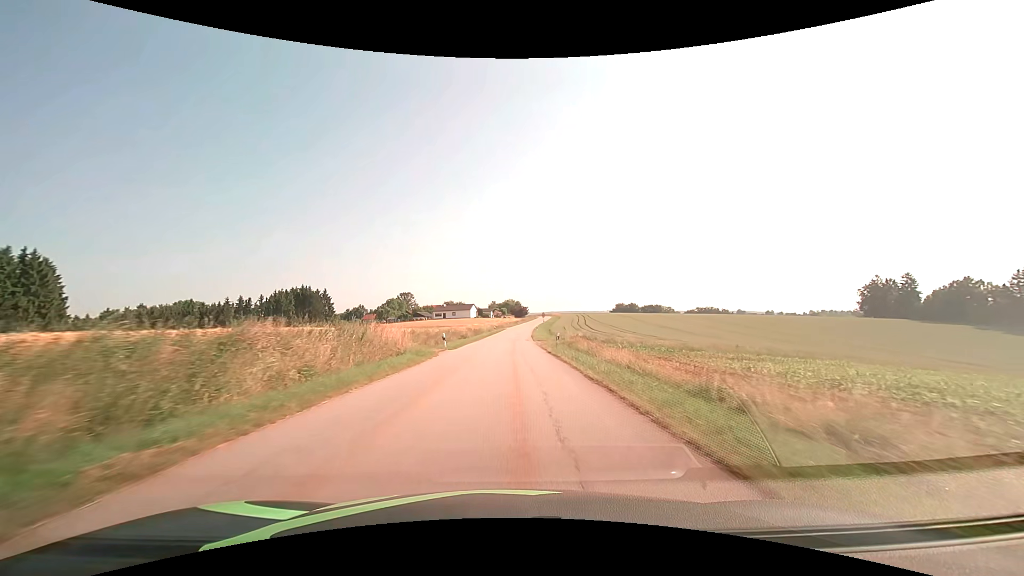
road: tertiary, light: Day
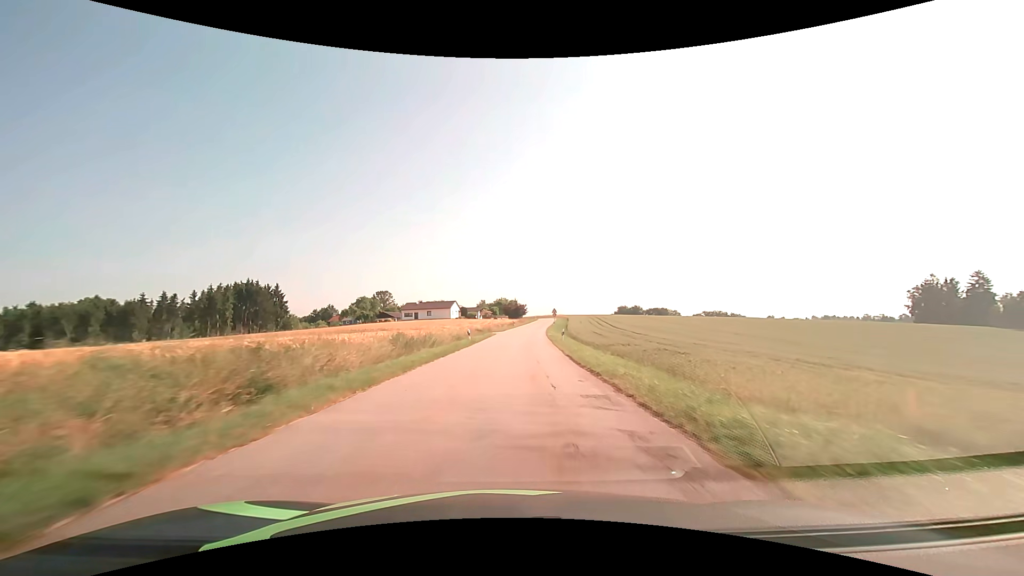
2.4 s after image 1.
(+0.2, +43.7) m; +1°
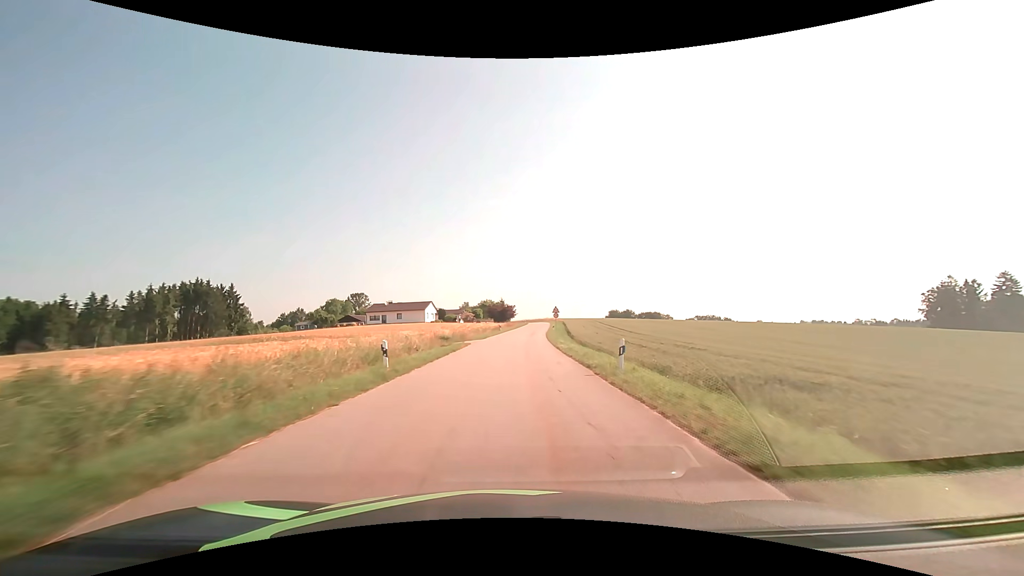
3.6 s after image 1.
(+0.4, +21.6) m; +2°
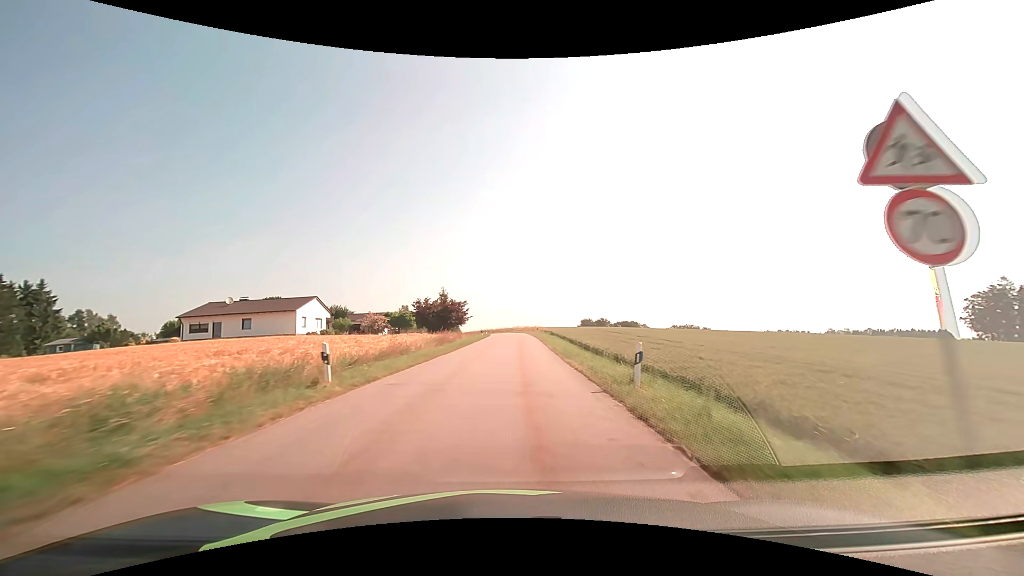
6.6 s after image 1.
(+2.2, +53.3) m; +4°
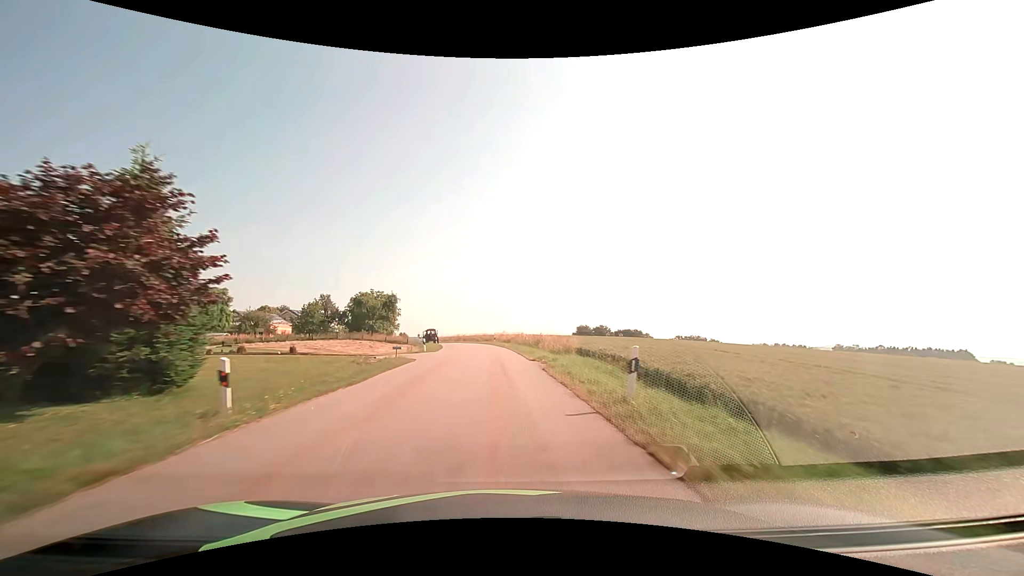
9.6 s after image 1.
(+1.3, +52.9) m; +2°
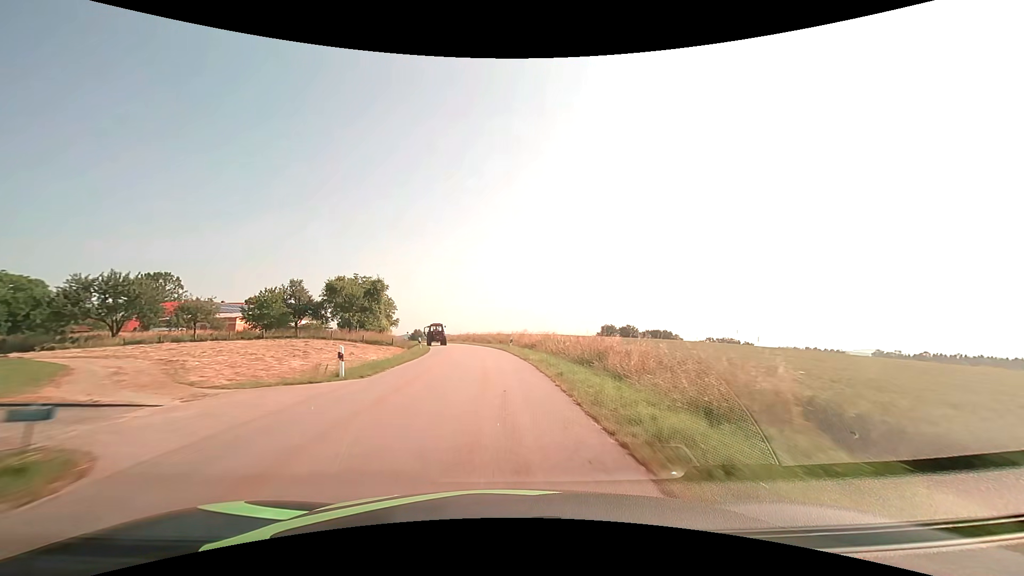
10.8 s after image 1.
(-0.3, +21.2) m; -2°
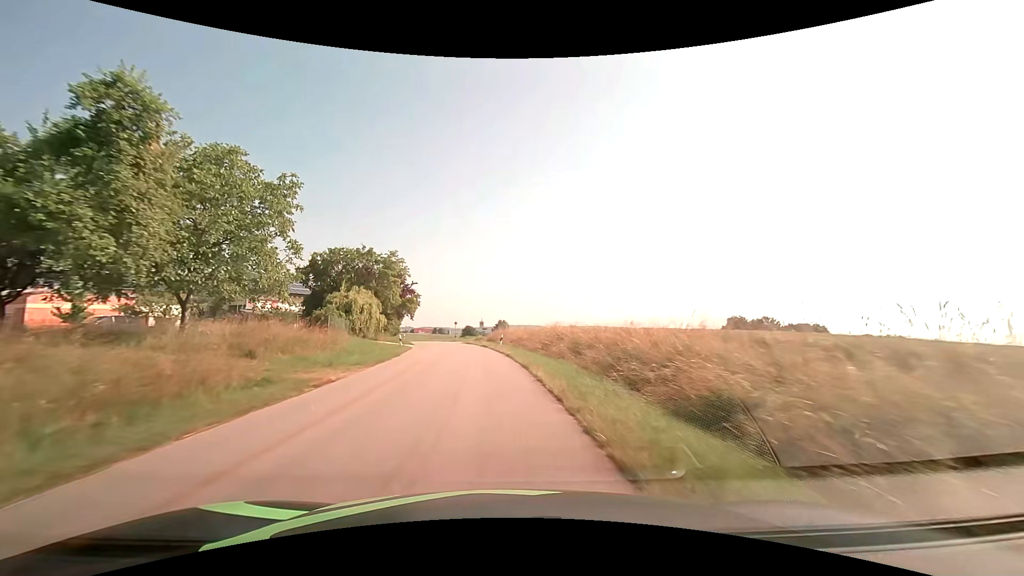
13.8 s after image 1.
(-3.6, +53.4) m; -10°
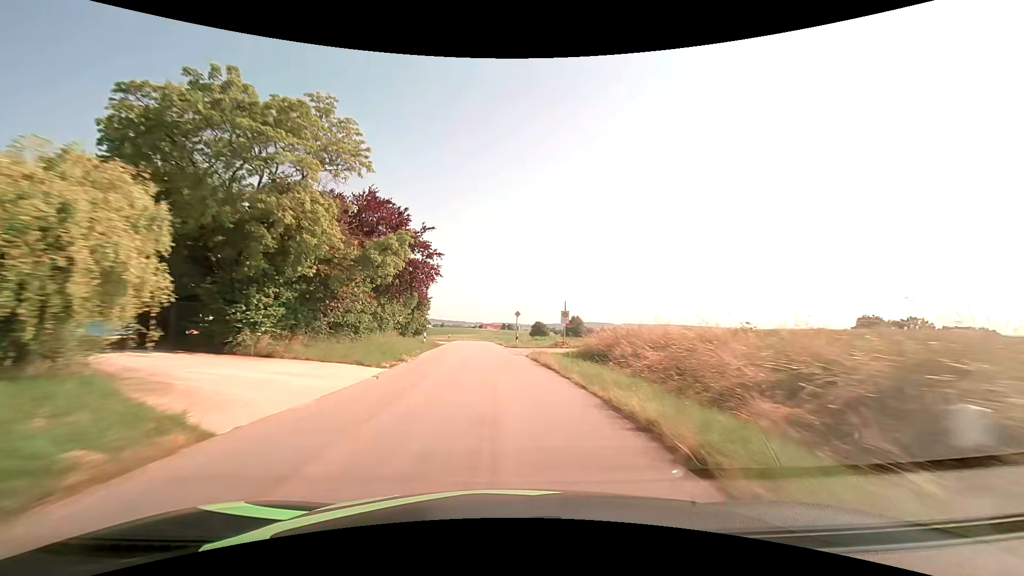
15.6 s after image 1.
(-2.7, +32.3) m; -8°
(0, +10) (-1, +20) (-1, +30) (-2, +40) (-3, +50) (-4, +60) (-4, +70) (-5, +80) (-6, +90) (-6, +100) m
